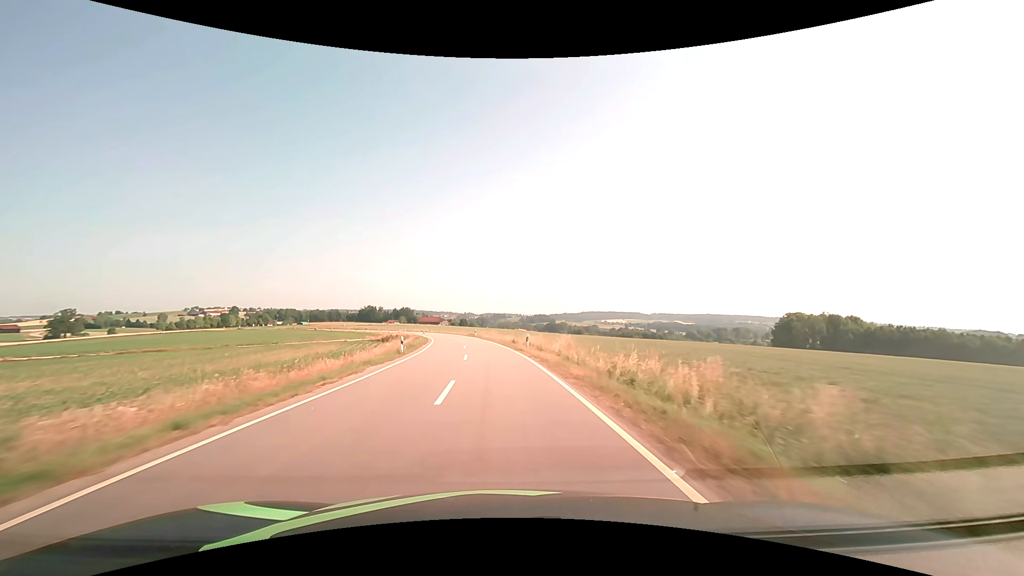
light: Day
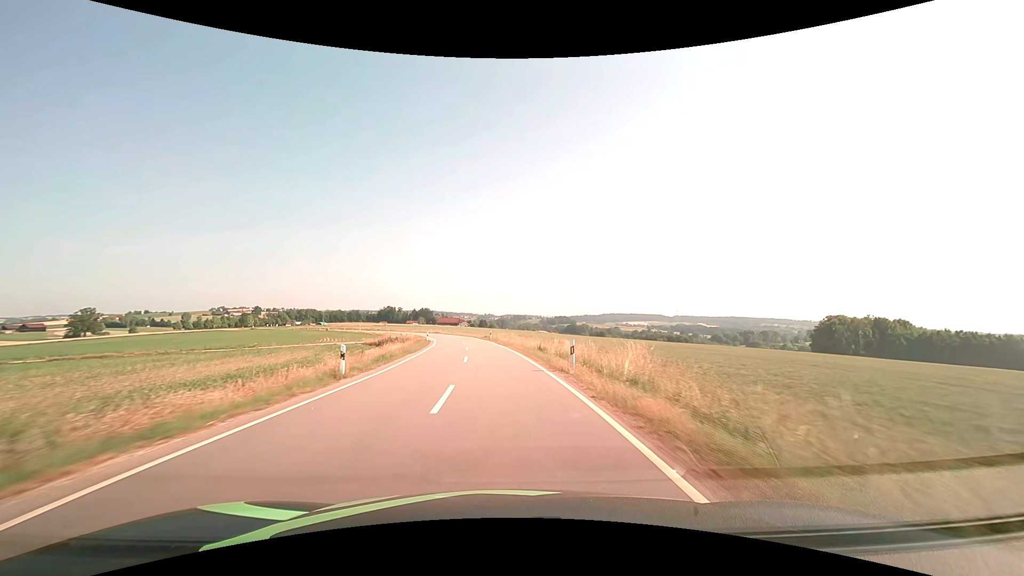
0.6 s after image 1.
(-0.3, +13.1) m; -2°
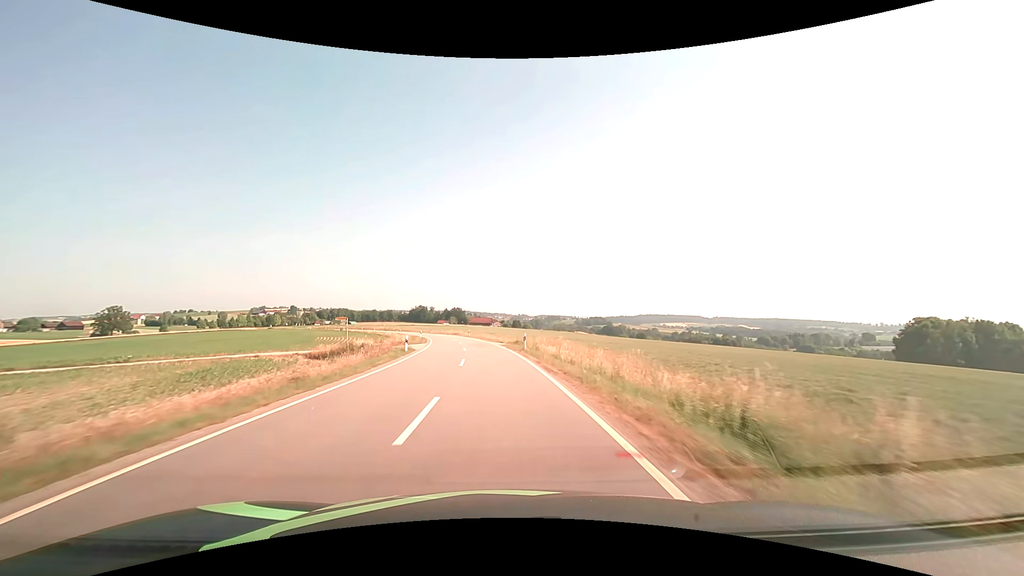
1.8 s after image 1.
(-0.9, +26.6) m; -4°
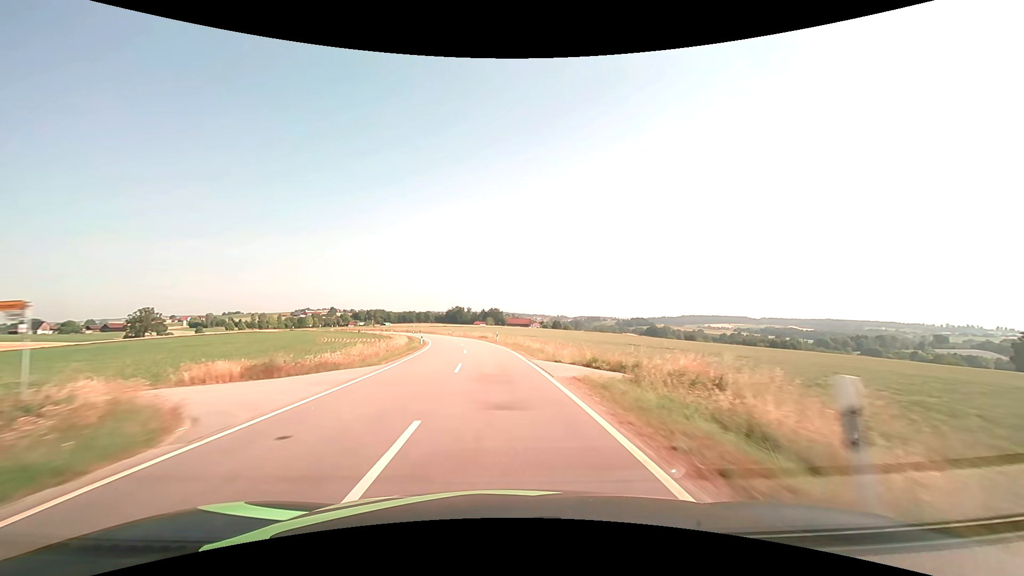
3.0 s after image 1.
(-1.0, +26.9) m; -4°
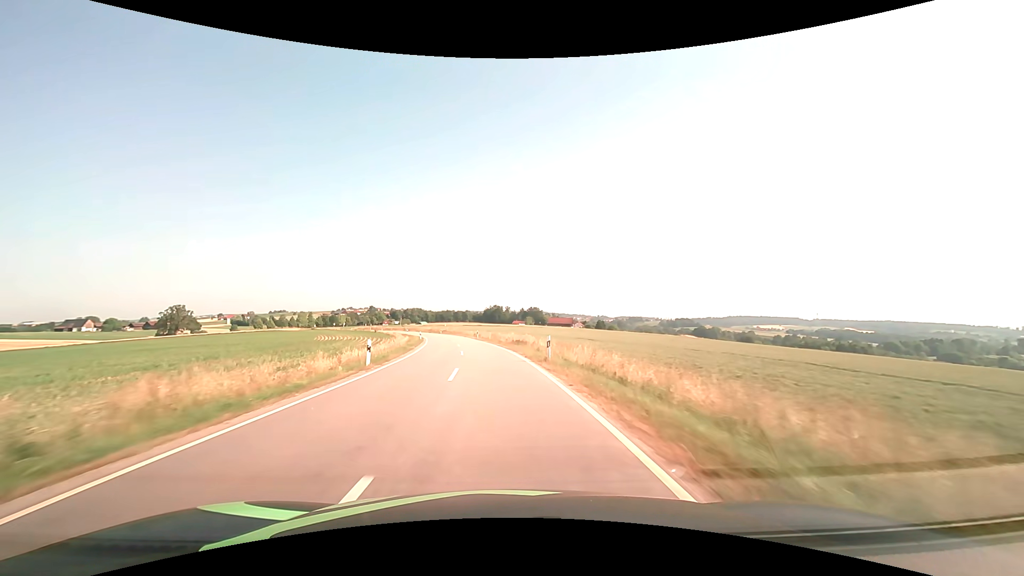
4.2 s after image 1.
(-1.0, +27.3) m; -4°
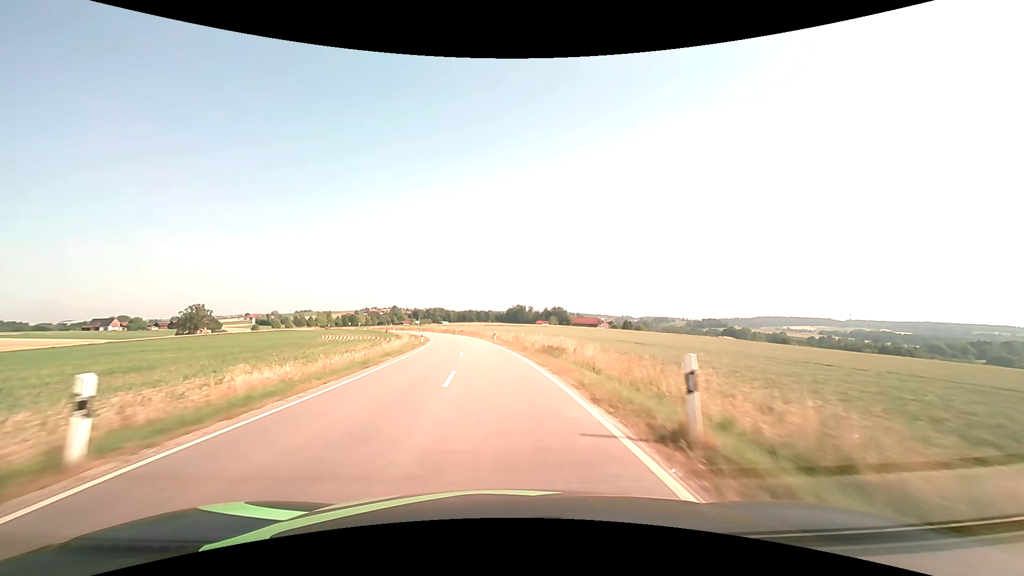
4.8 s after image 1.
(-0.3, +13.8) m; -3°
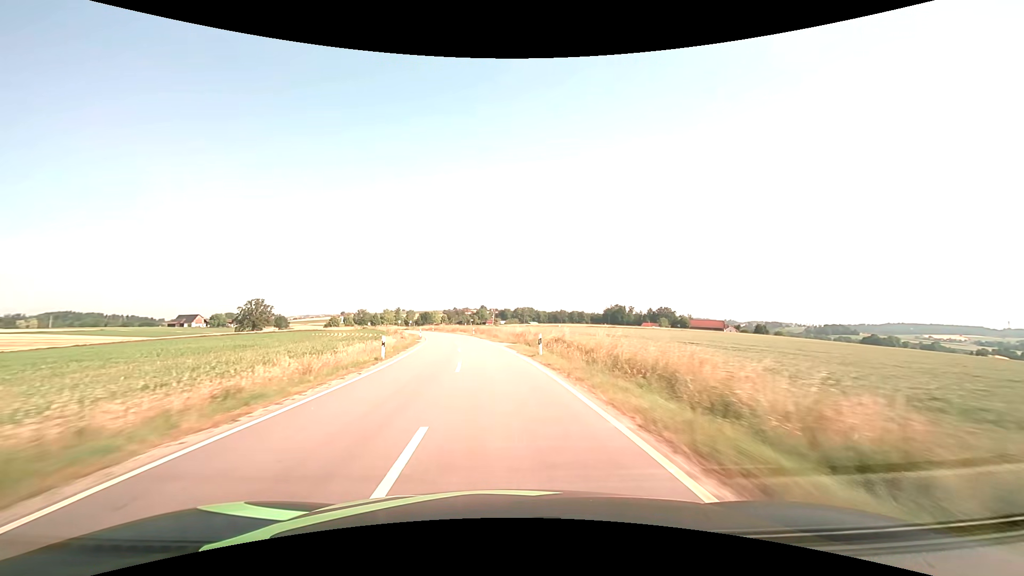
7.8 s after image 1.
(-6.9, +69.3) m; -10°
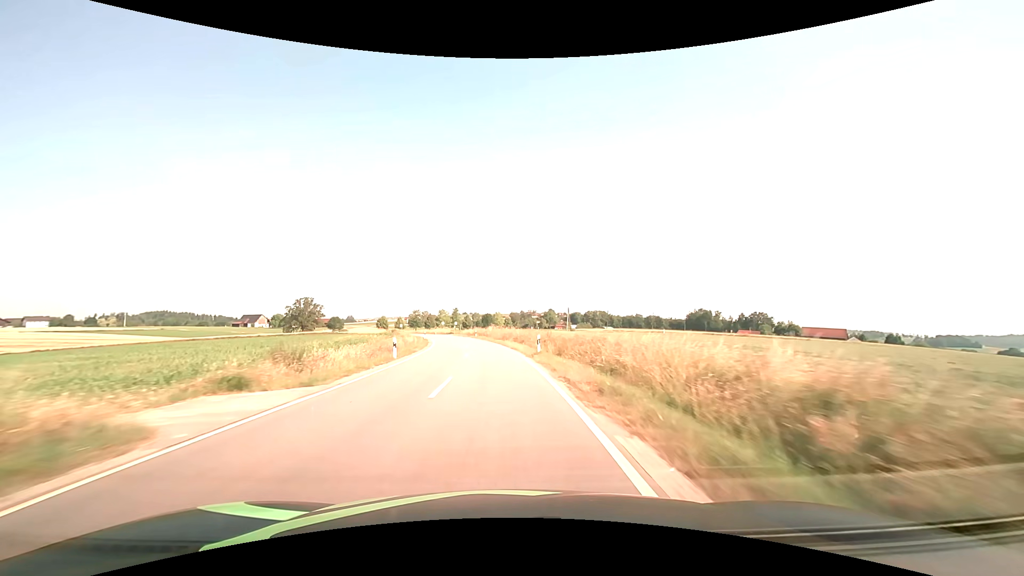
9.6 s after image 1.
(-2.7, +41.6) m; -8°
(0, +10) (0, +20) (-1, +30) (-2, +40) (-3, +50) (-5, +60) (-6, +70) (-9, +79) (-11, +89) (-13, +99) m
